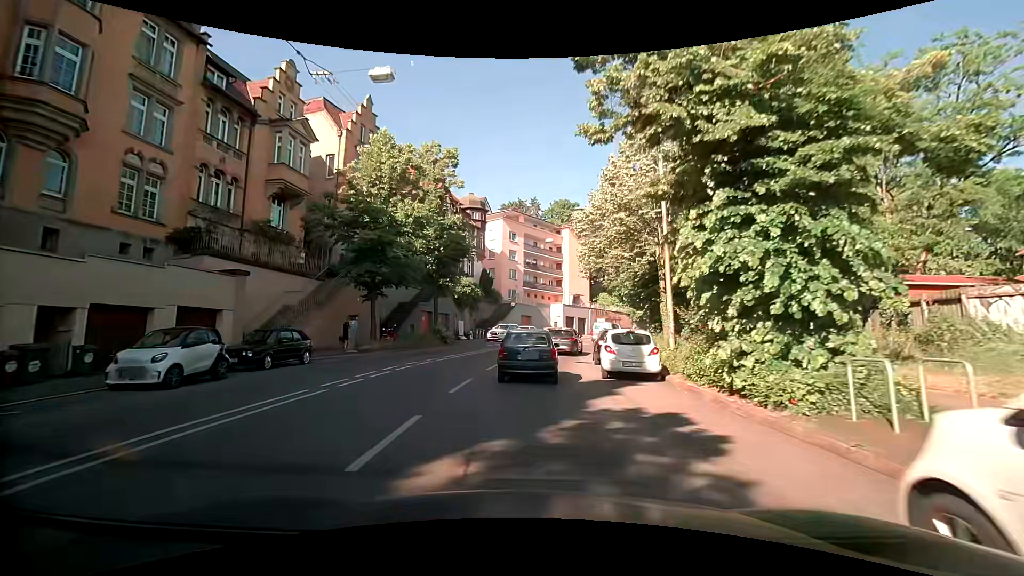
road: secondary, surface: asphalt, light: Day
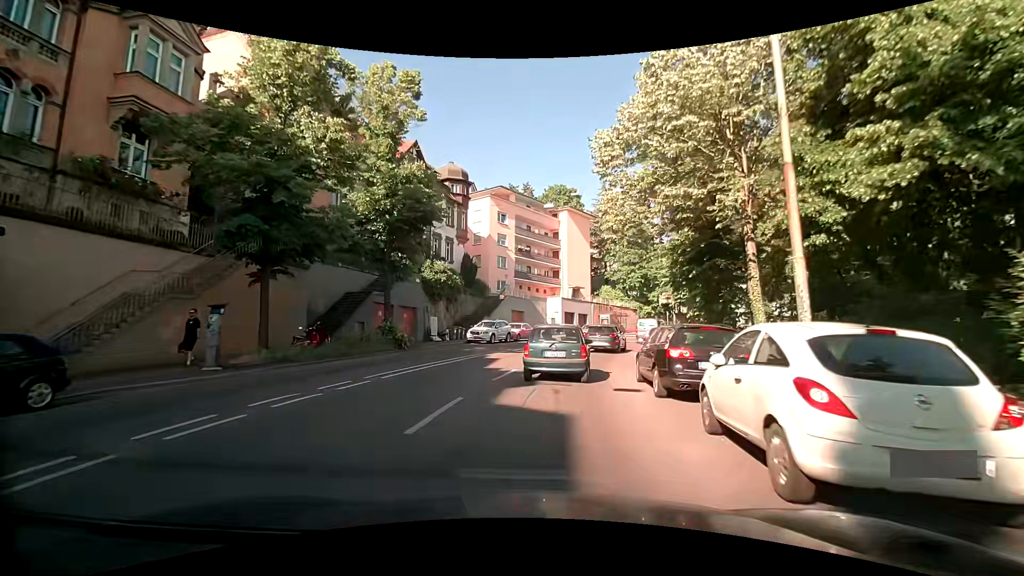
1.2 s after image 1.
(-0.1, +10.6) m; 0°
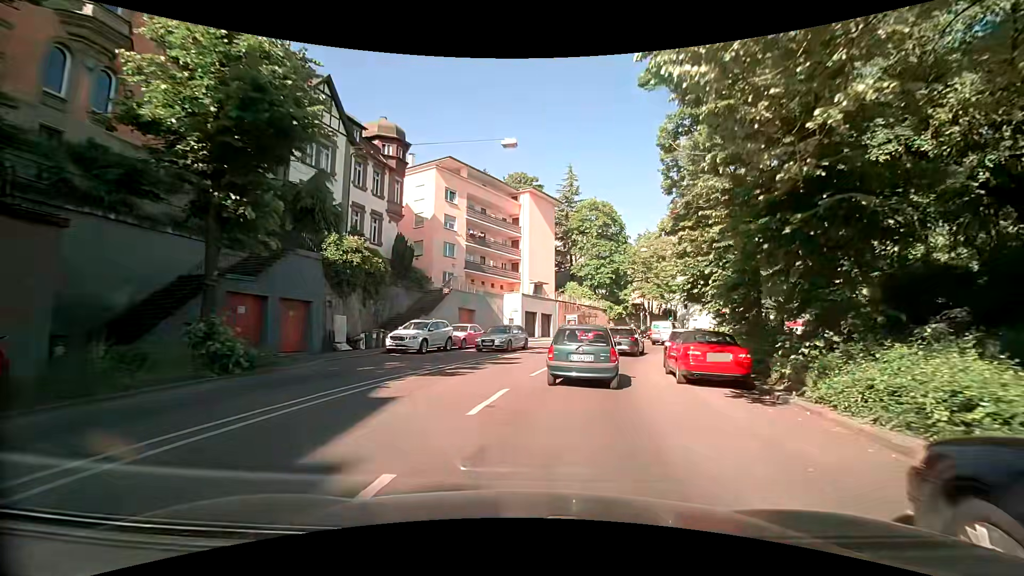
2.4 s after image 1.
(+0.4, +10.6) m; +5°
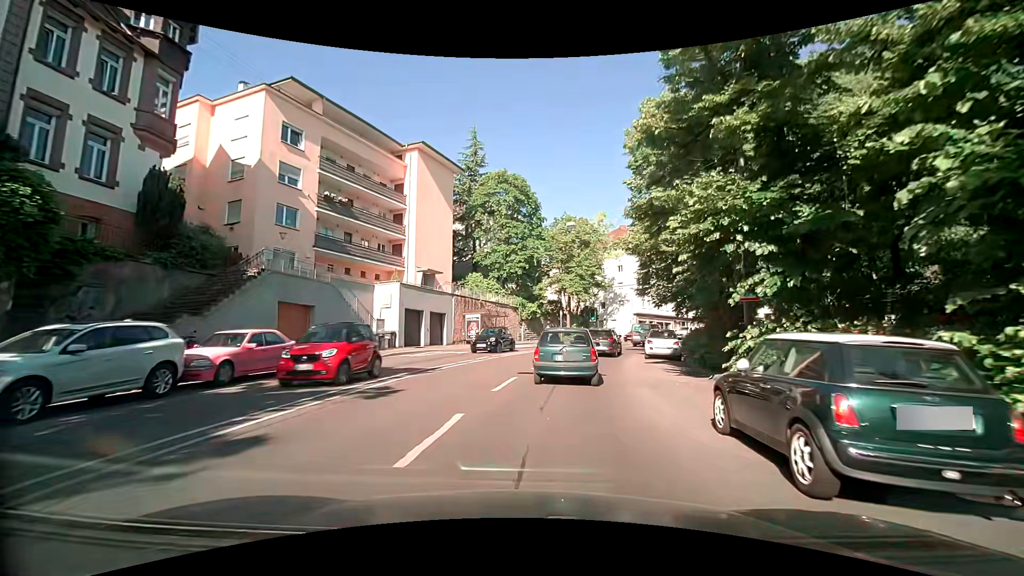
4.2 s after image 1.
(+1.5, +14.4) m; +10°
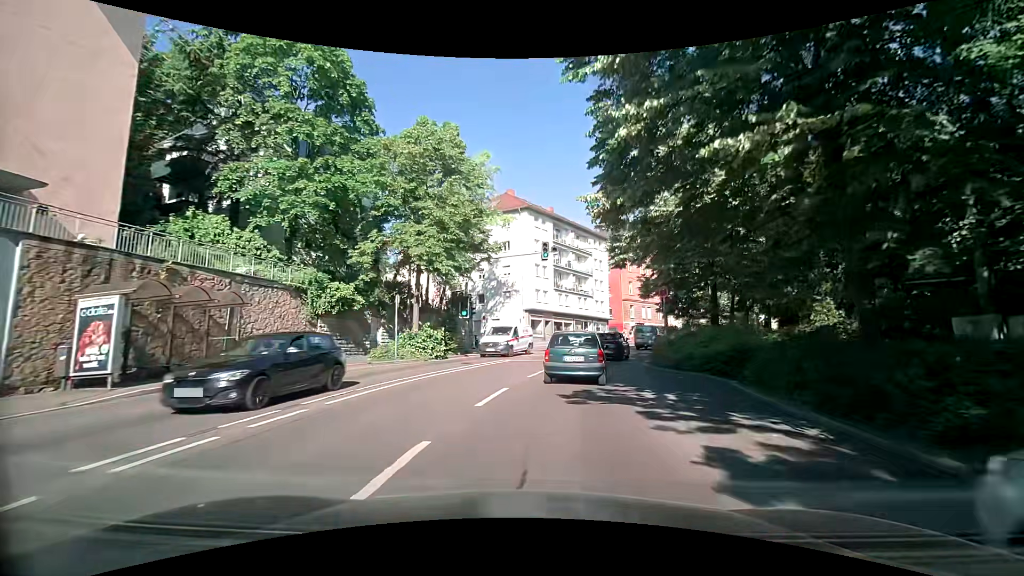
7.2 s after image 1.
(+3.2, +25.6) m; +14°
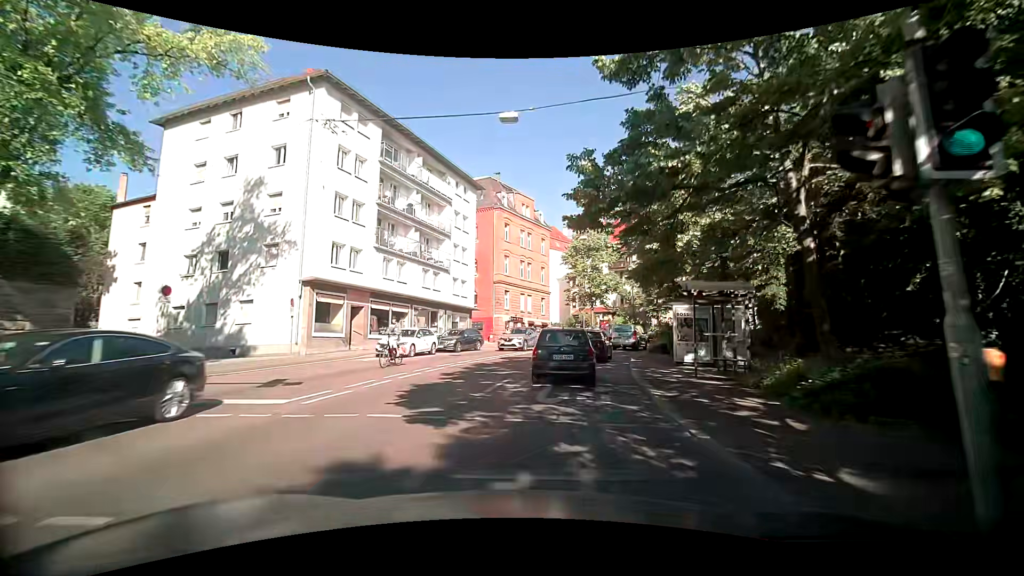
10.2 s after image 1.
(+3.9, +25.6) m; +16°
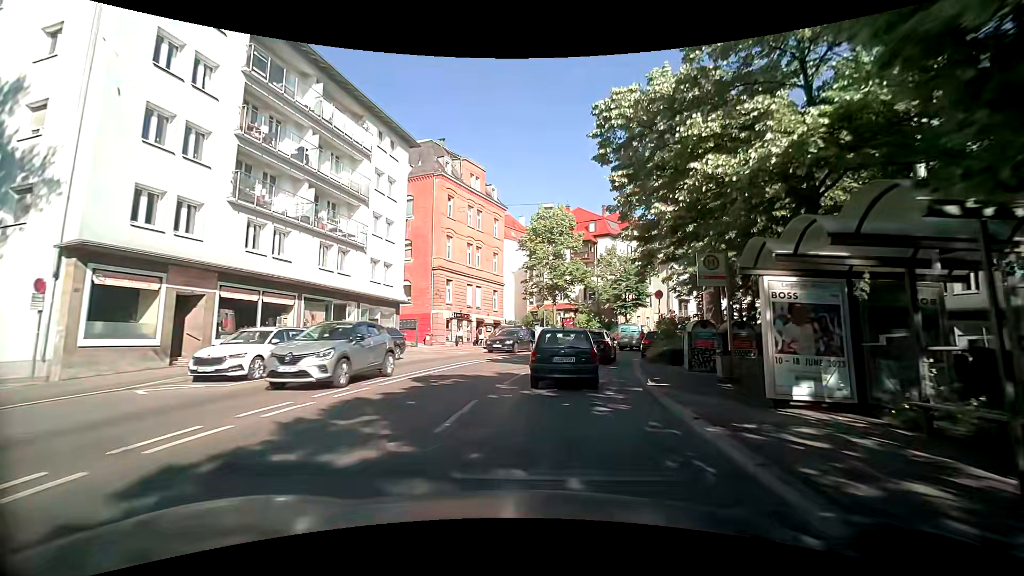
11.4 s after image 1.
(+0.5, +10.2) m; +6°
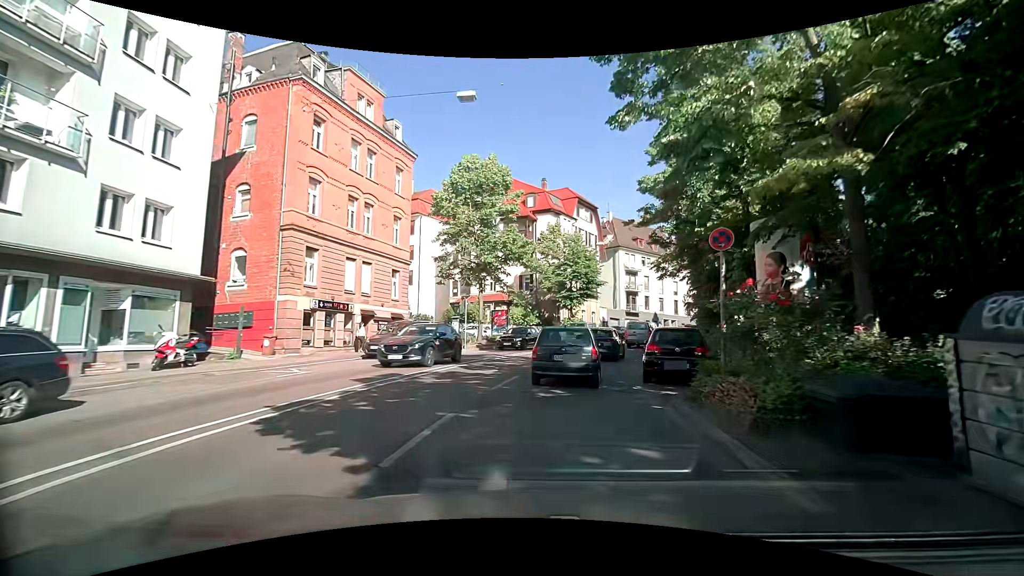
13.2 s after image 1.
(+0.7, +13.6) m; +8°
(0, +10) (+2, +20) (+4, +30) (+8, +39) (+12, +48) (+17, +56) (+23, +64) (+30, +72) (+38, +78) (+46, +84) m
